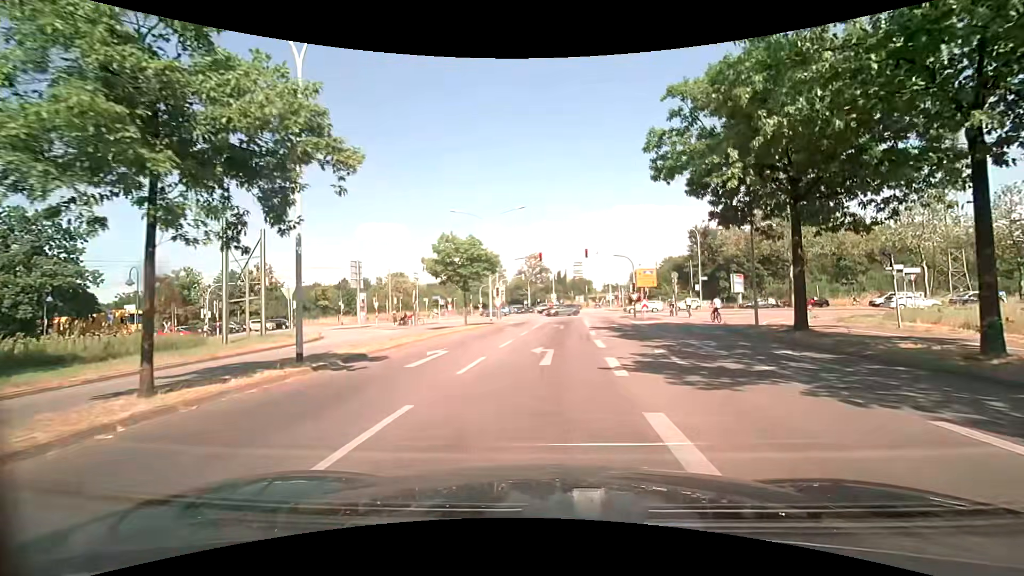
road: secondary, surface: asphalt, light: Day
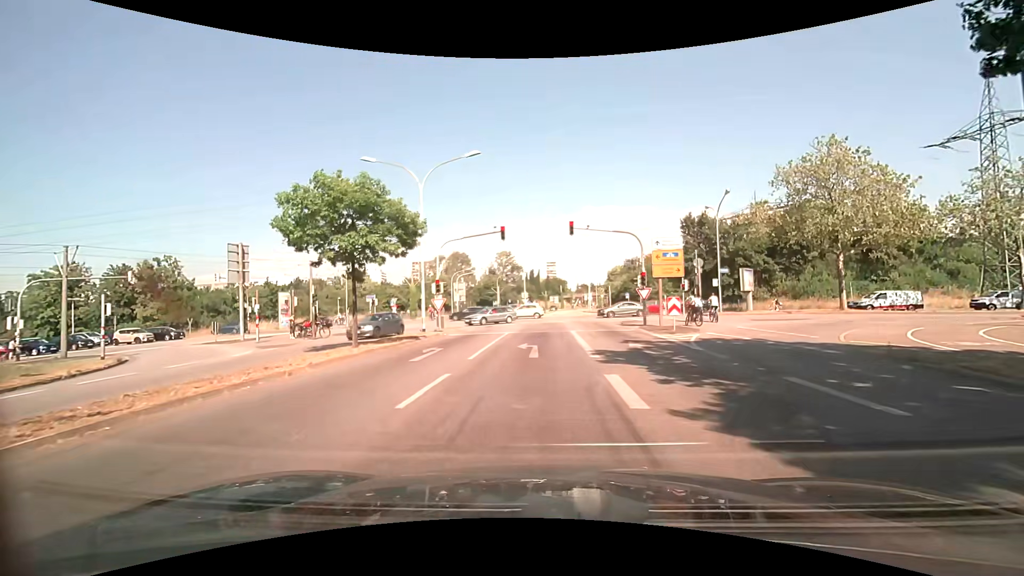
(+0.4, +15.1) m; +3°
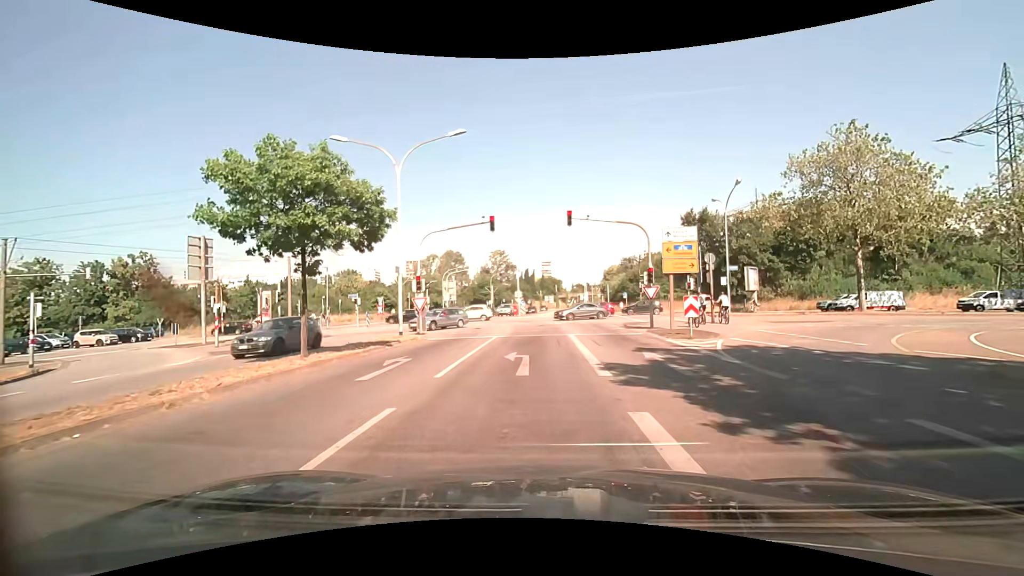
(0.0, +3.3) m; +2°
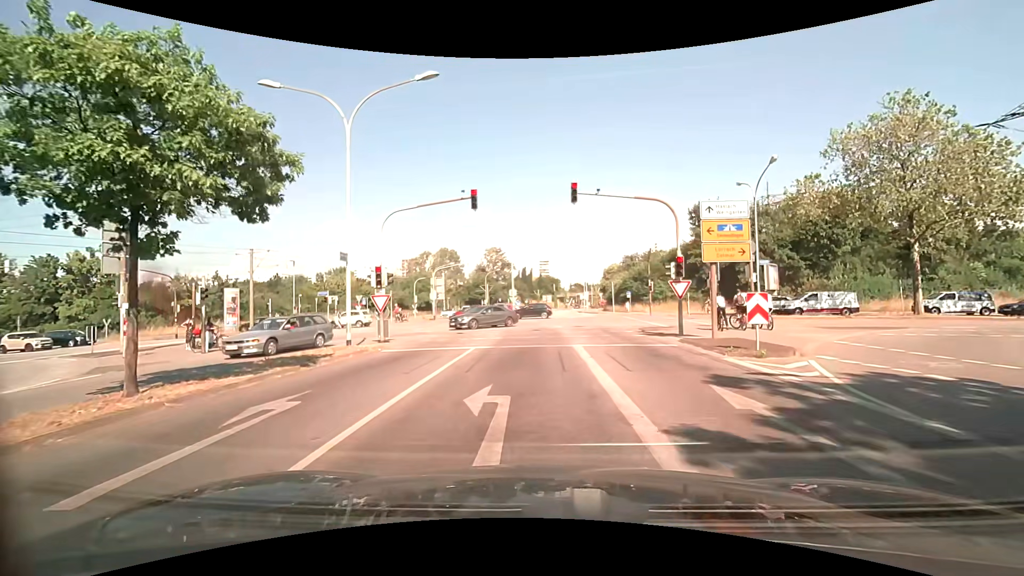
(-0.1, +5.8) m; 0°
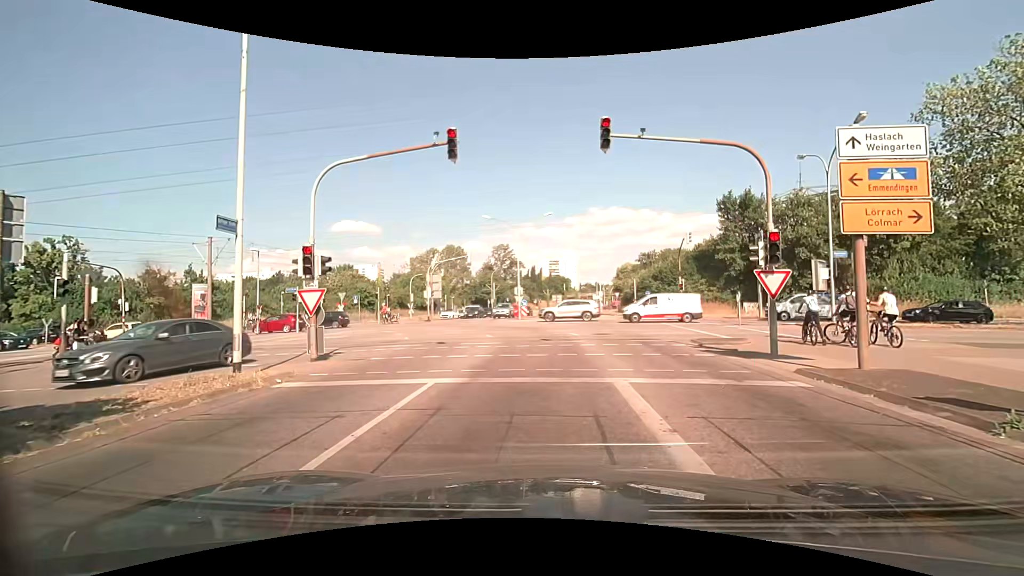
(-0.2, +6.9) m; -2°
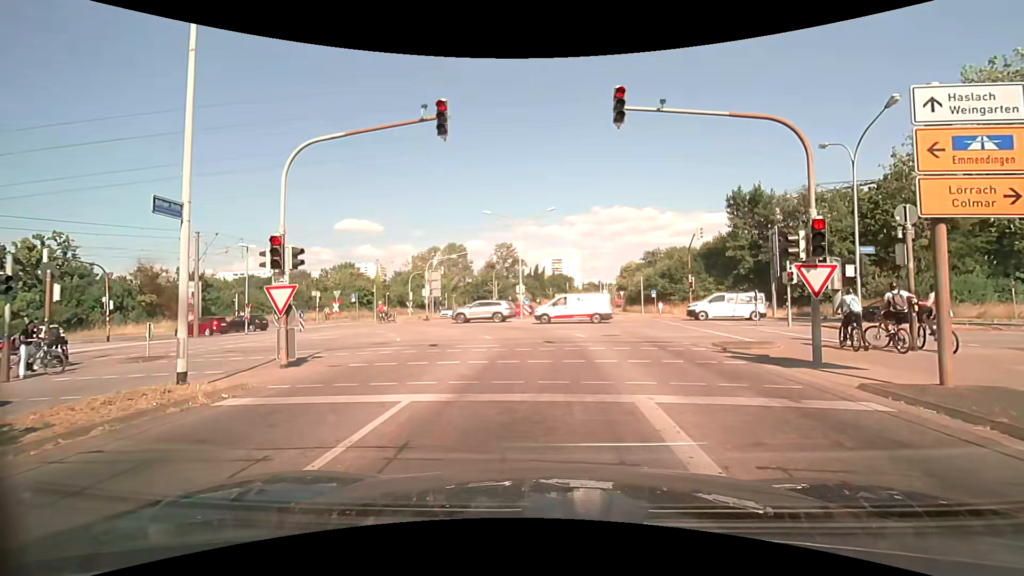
(0.0, +1.7) m; 0°
